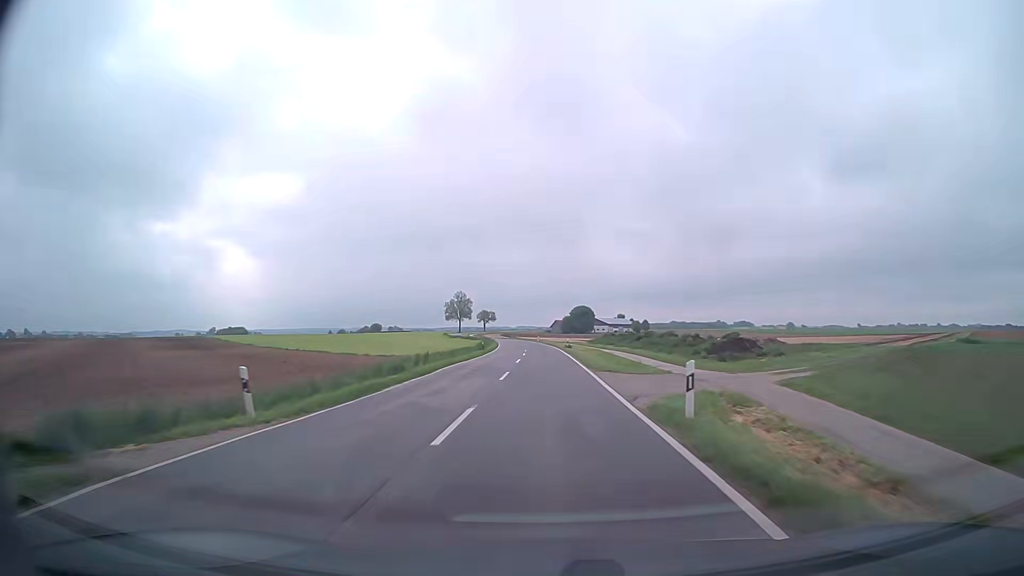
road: tertiary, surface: asphalt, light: Day
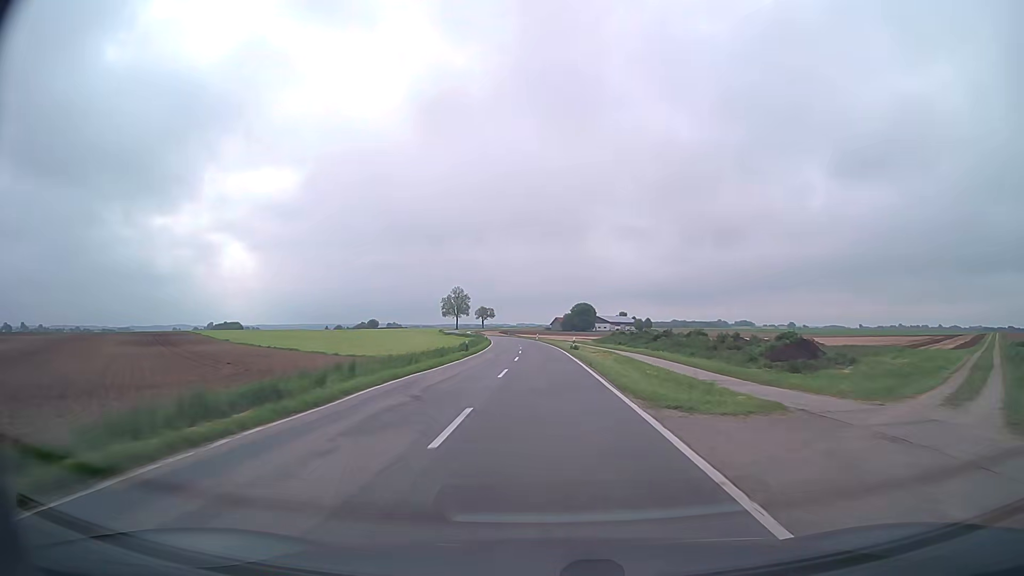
(+0.1, +12.5) m; +1°
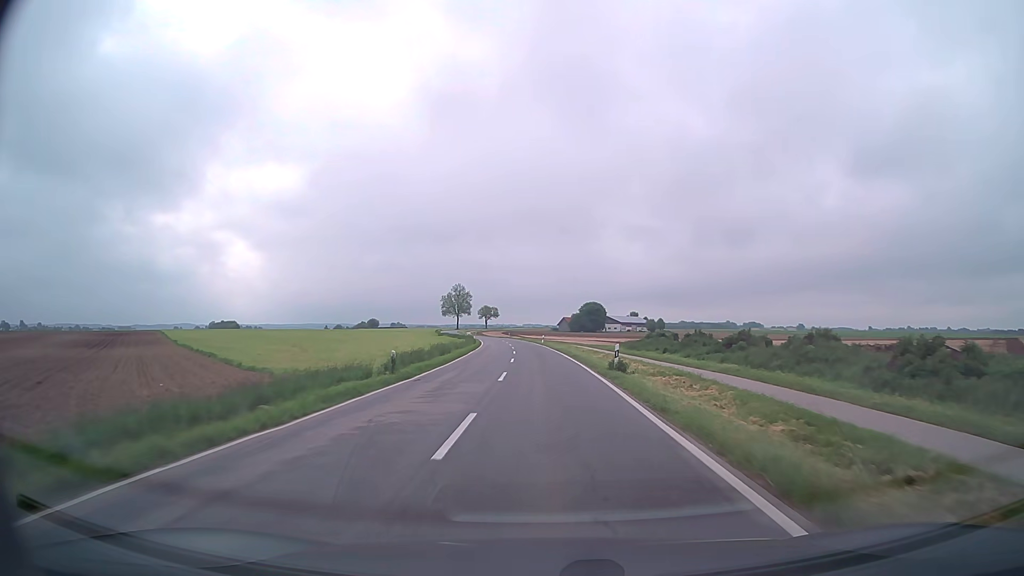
(-0.1, +25.0) m; -1°
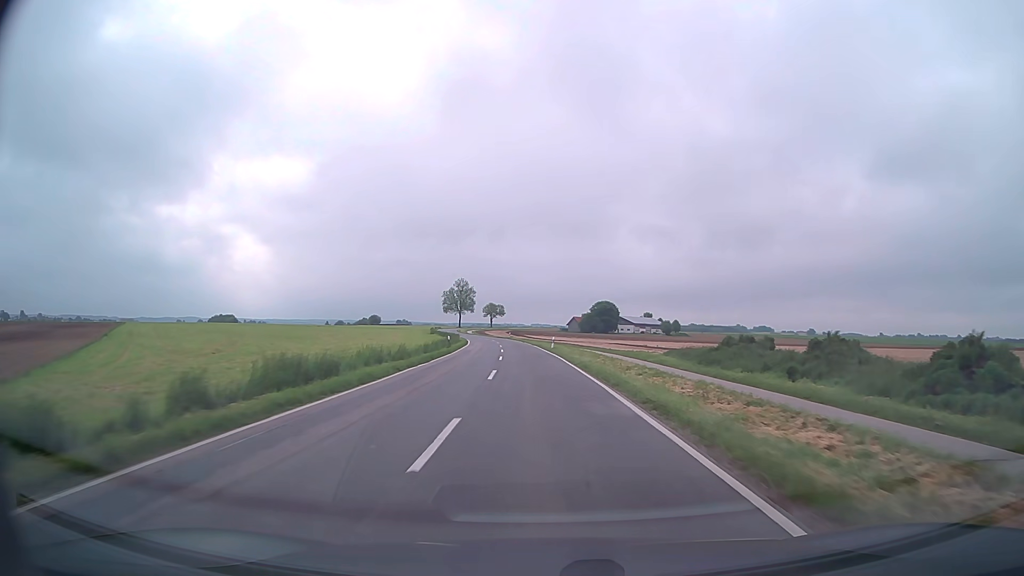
(-0.1, +25.0) m; -1°
(0, +10) (0, +20) (-1, +30) (-1, +40) (-2, +50) (-2, +60) (-3, +70) (-4, +80) (-6, +90) (-7, +100) m
